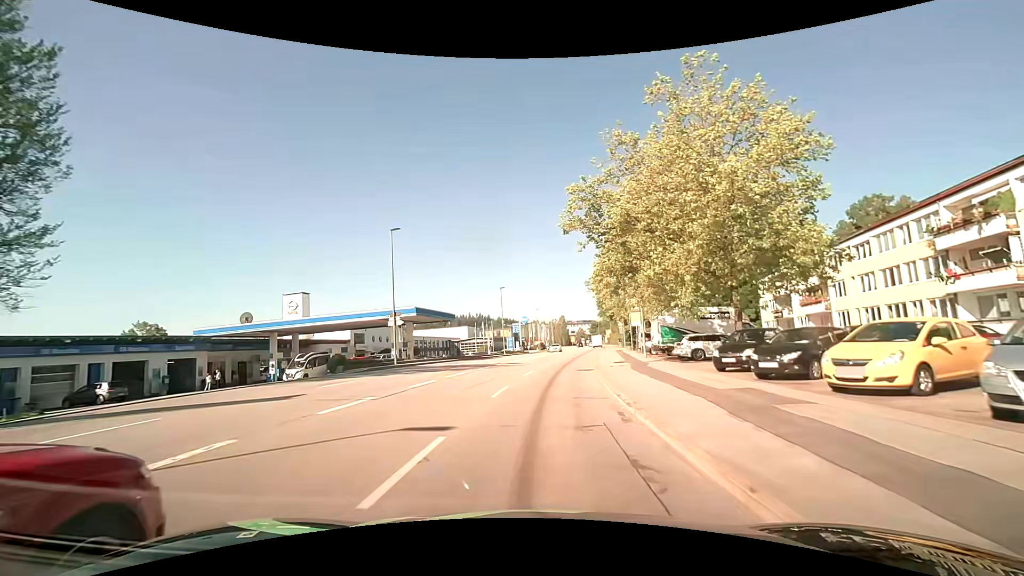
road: tertiary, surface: asphalt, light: Day
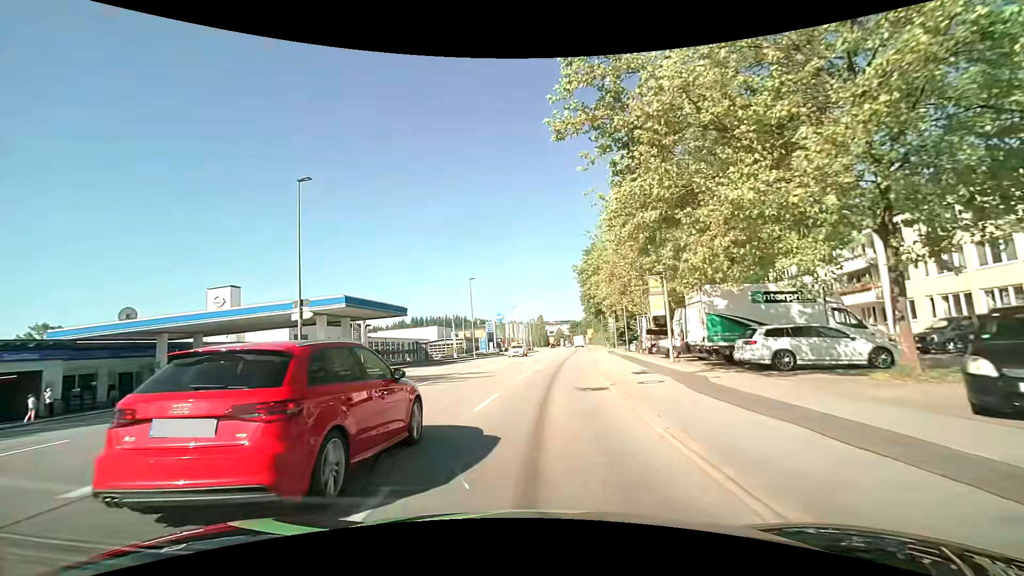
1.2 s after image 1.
(+0.3, +11.8) m; +3°
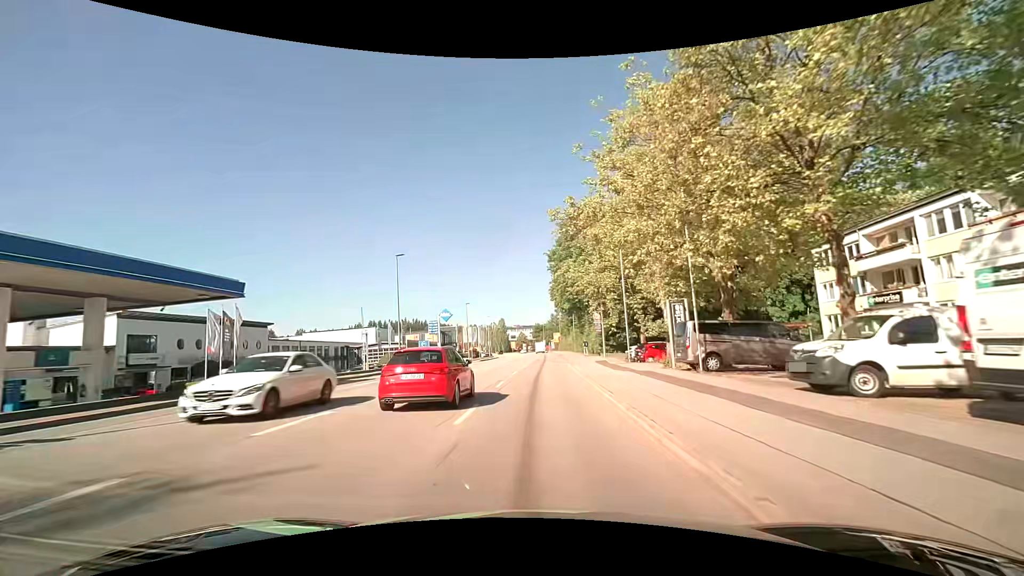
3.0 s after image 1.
(+0.7, +19.6) m; +4°
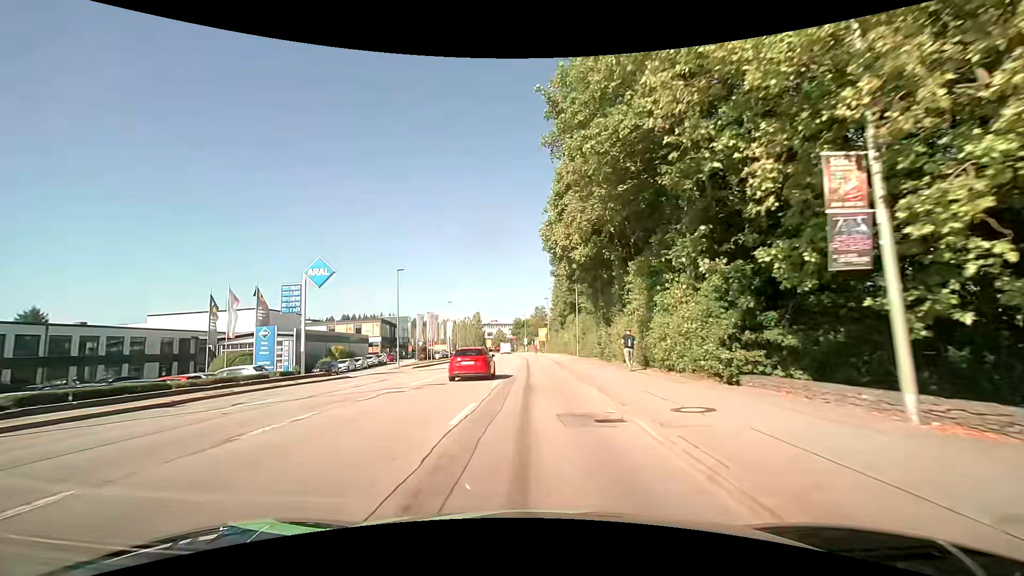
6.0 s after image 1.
(+1.2, +36.4) m; +3°
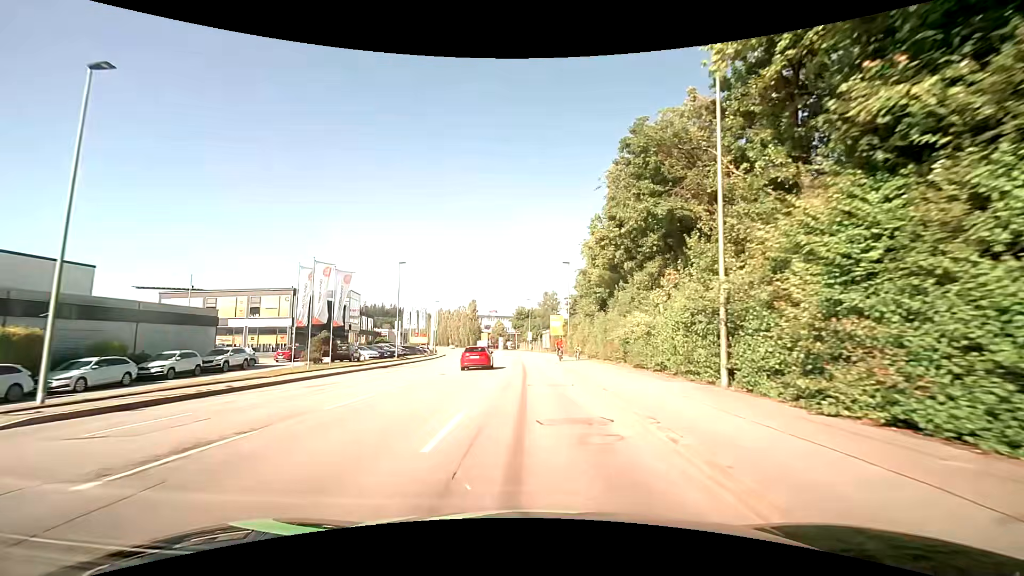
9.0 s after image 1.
(-0.1, +38.6) m; -1°
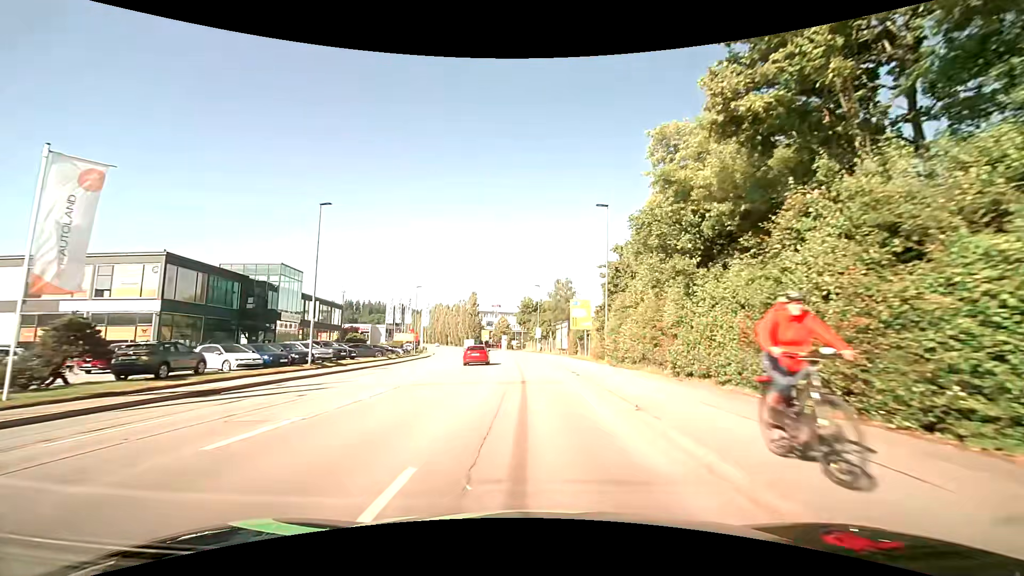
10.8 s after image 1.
(-0.1, +22.4) m; -1°
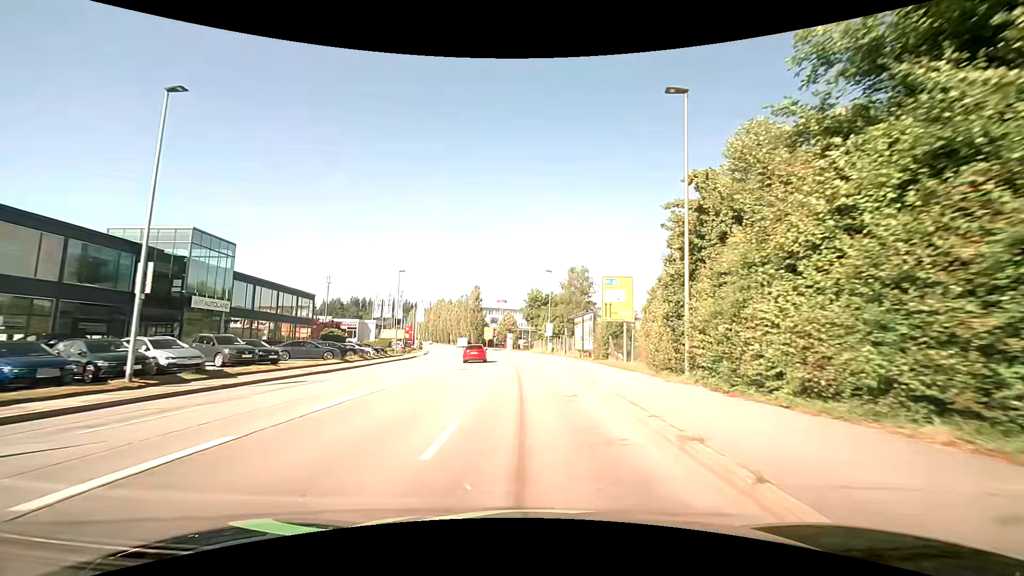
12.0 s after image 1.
(-0.1, +14.7) m; -2°
